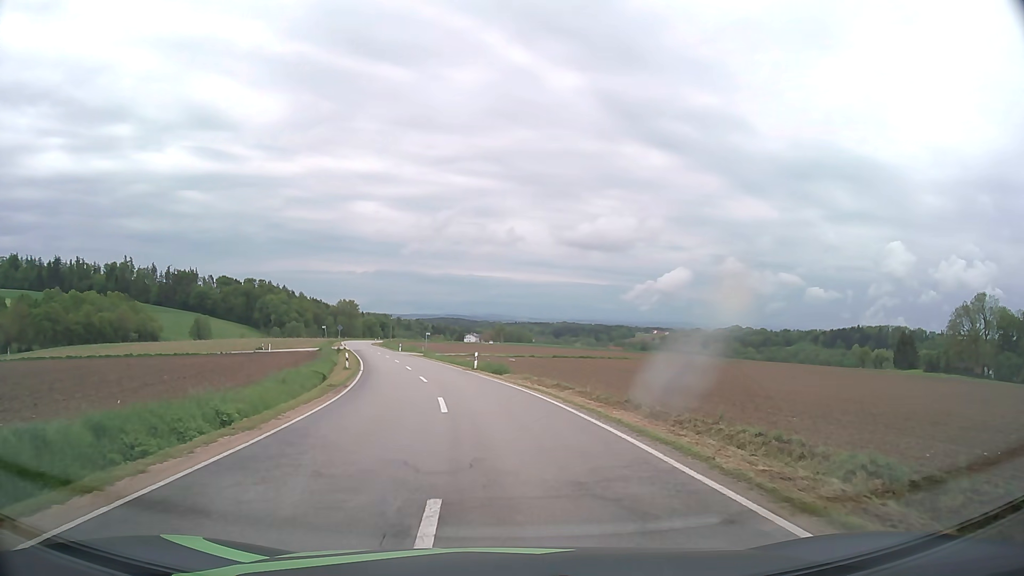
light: Day
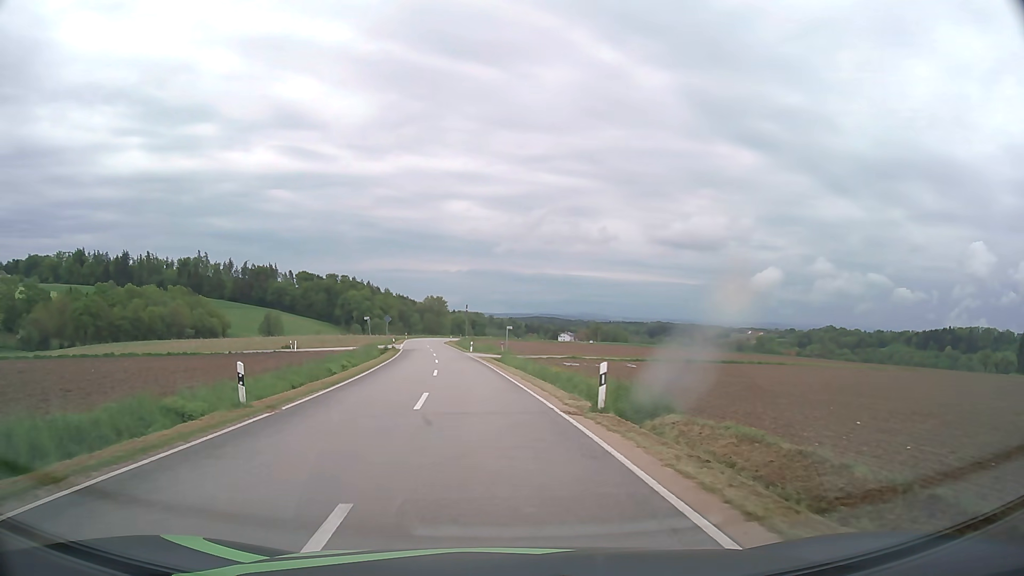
(-1.5, +24.7) m; -8°
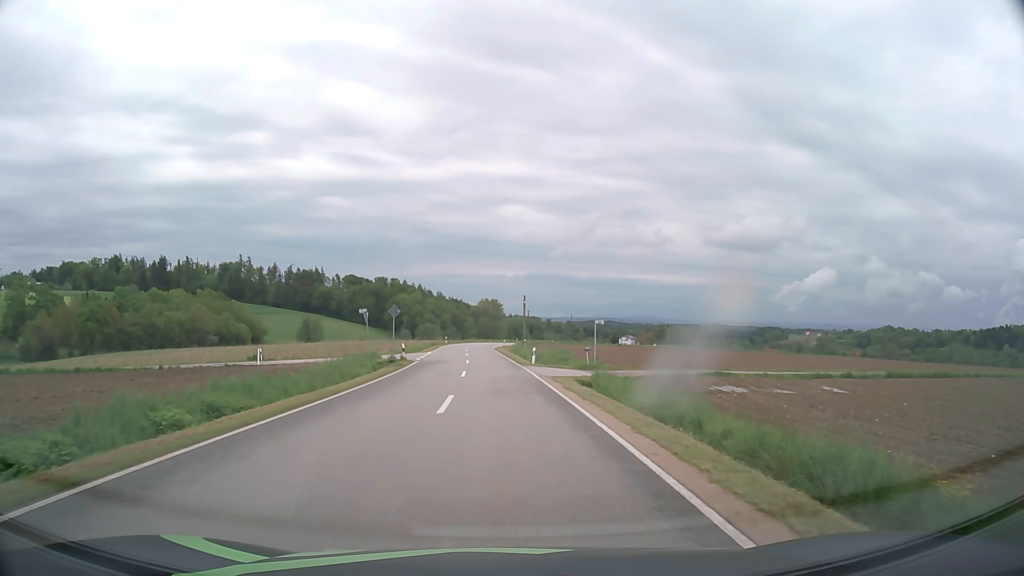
(-1.4, +25.1) m; -5°
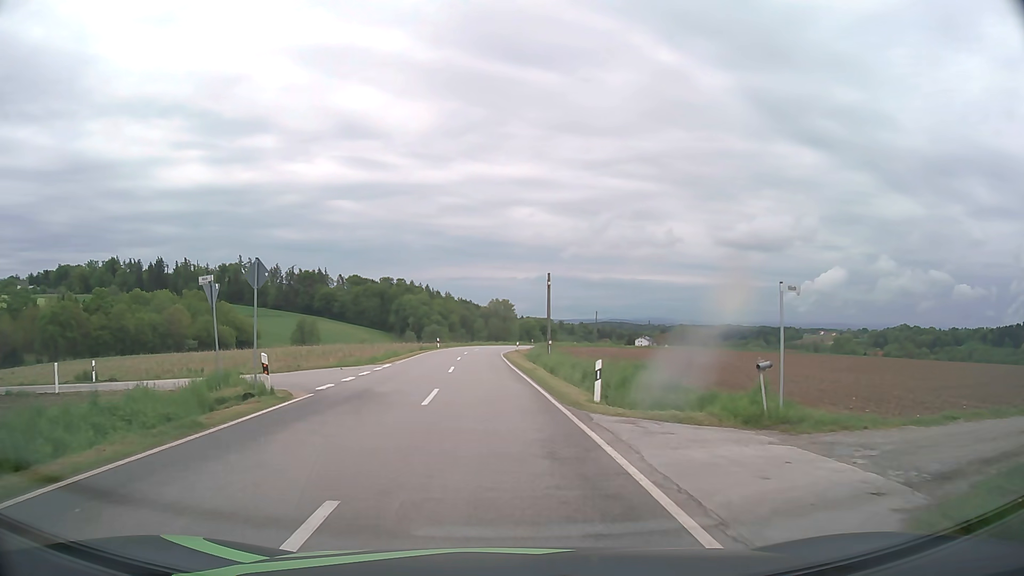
(-0.2, +22.9) m; -1°
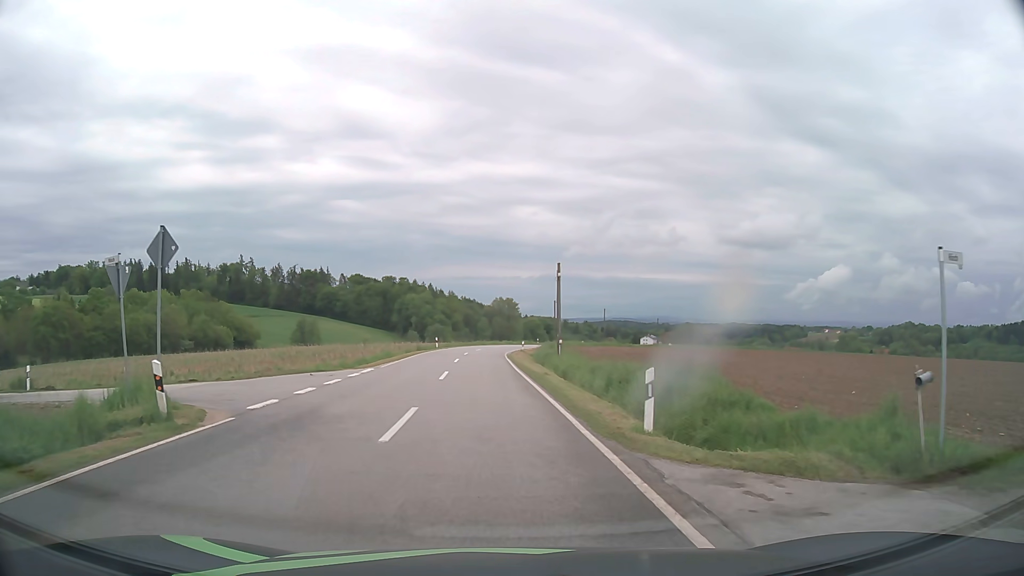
(0.0, +4.9) m; 0°
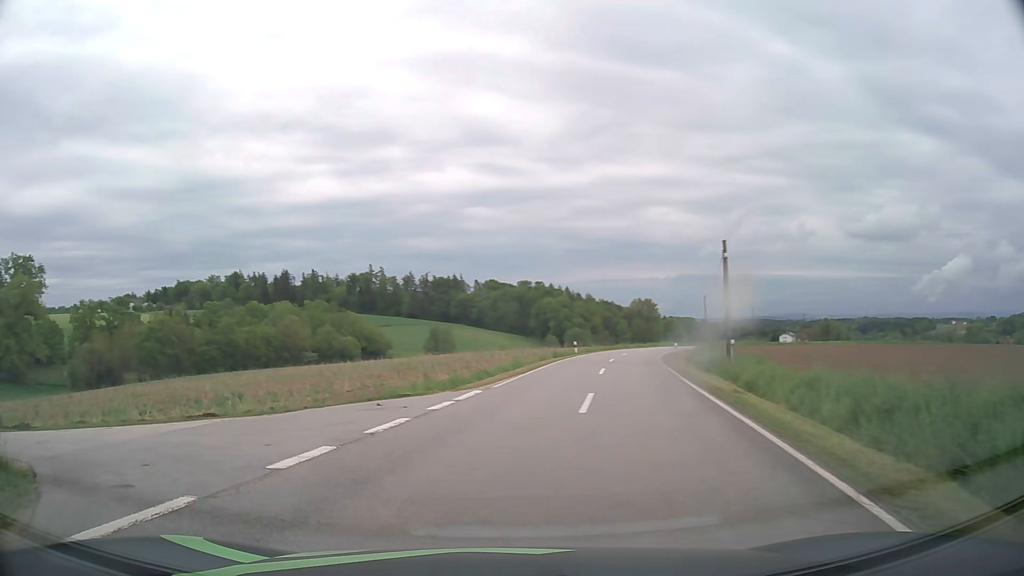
(-0.3, +8.3) m; -9°
